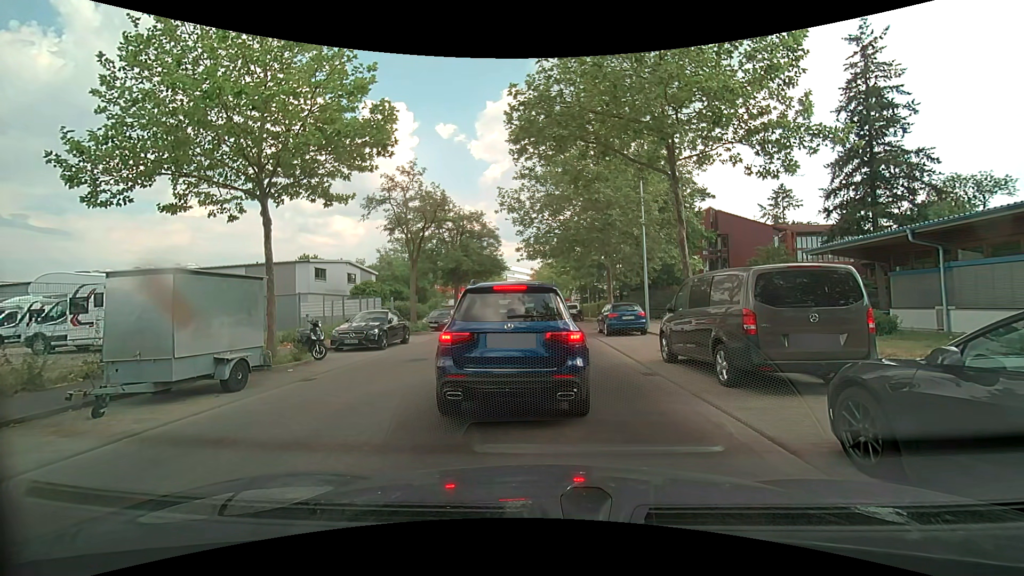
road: unclassified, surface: asphalt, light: Day
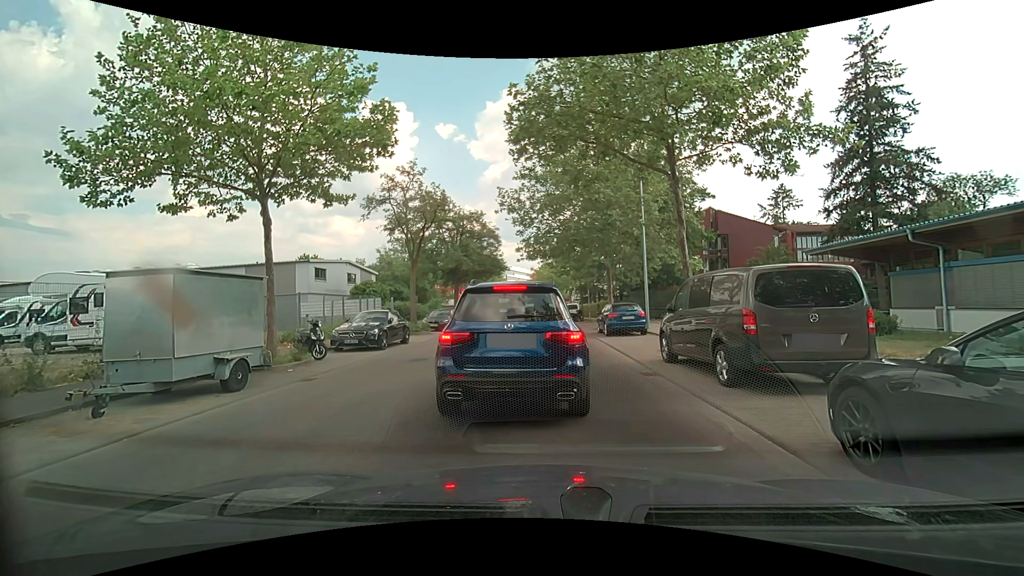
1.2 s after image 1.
(0.0, 0.0) m; 0°
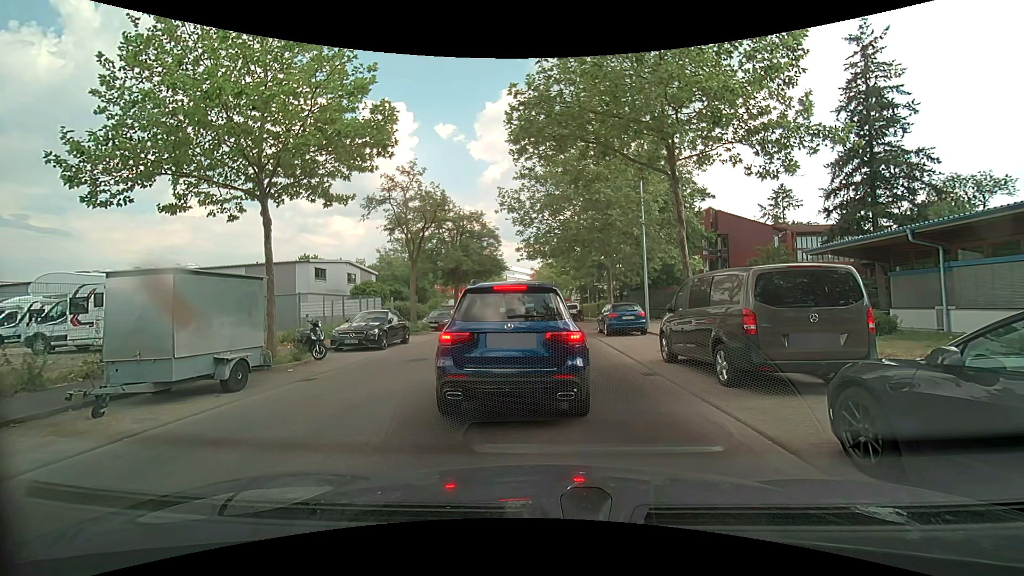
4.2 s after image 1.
(0.0, 0.0) m; 0°
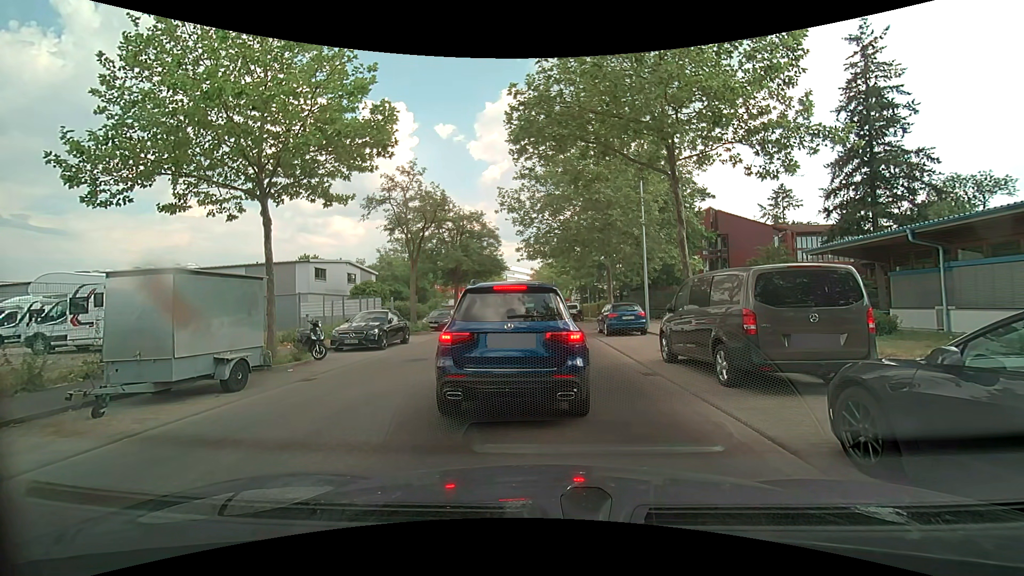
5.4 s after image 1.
(0.0, 0.0) m; 0°
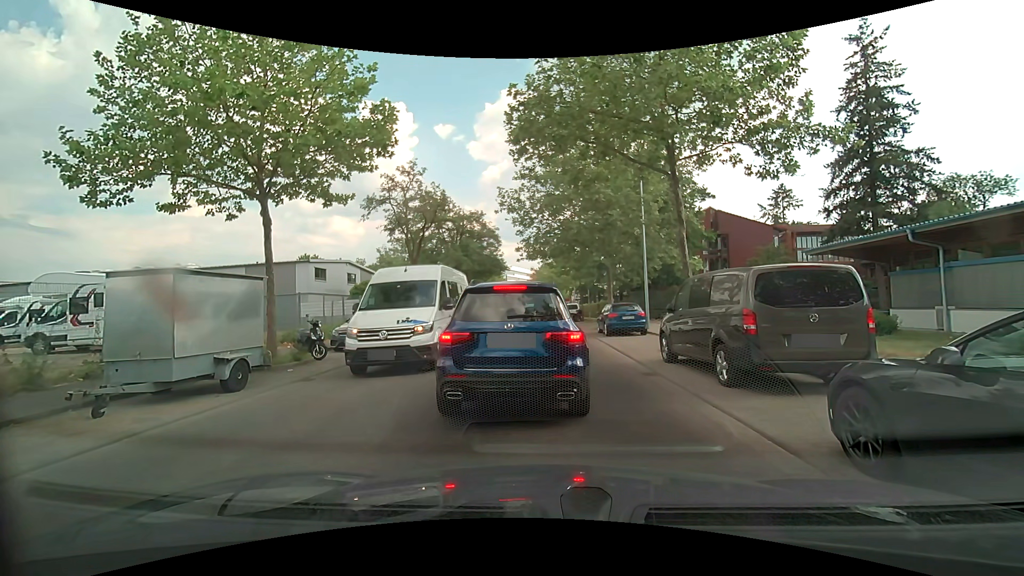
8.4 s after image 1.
(0.0, 0.0) m; 0°
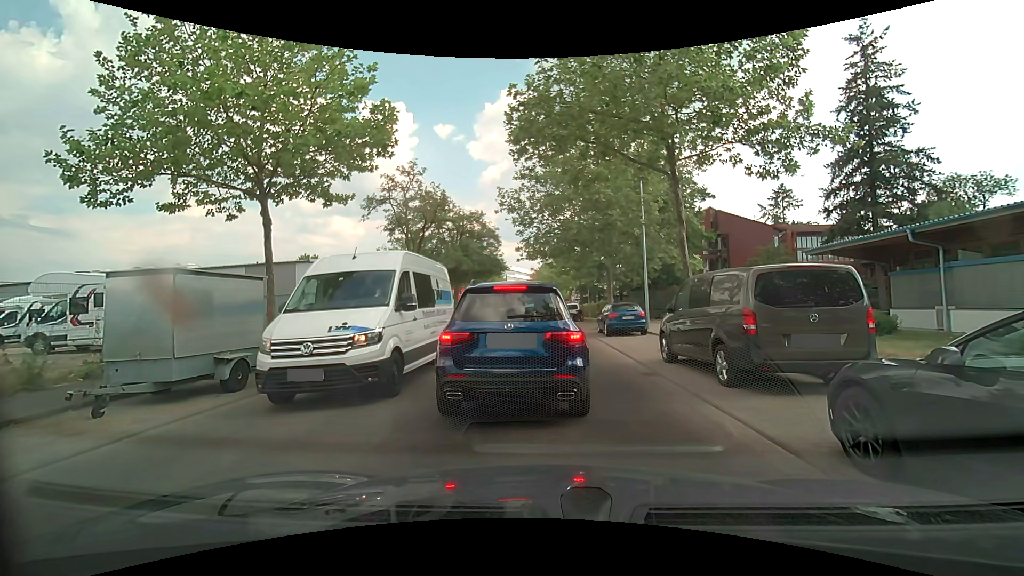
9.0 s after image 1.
(0.0, 0.0) m; 0°
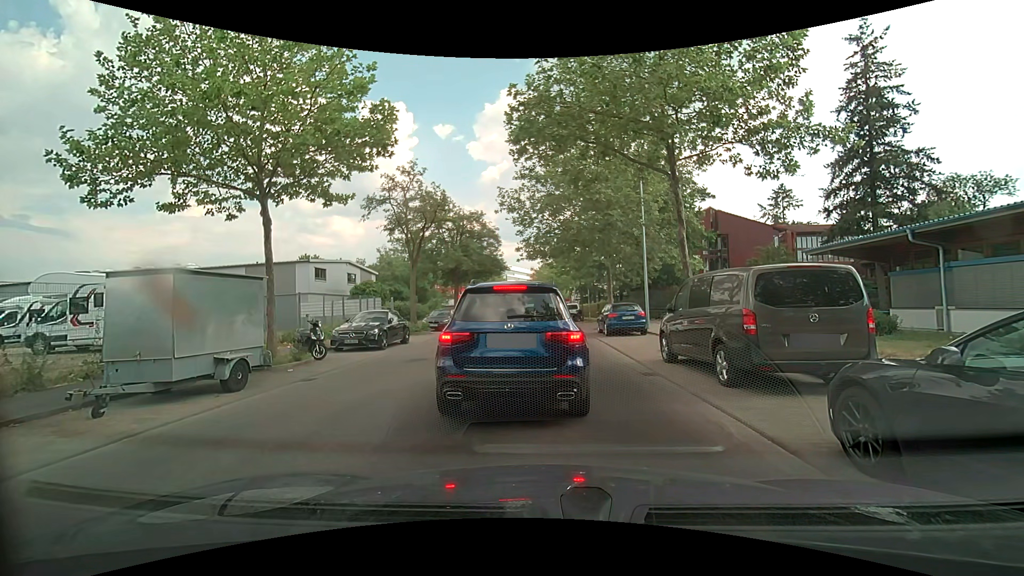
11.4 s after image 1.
(0.0, 0.0) m; 0°
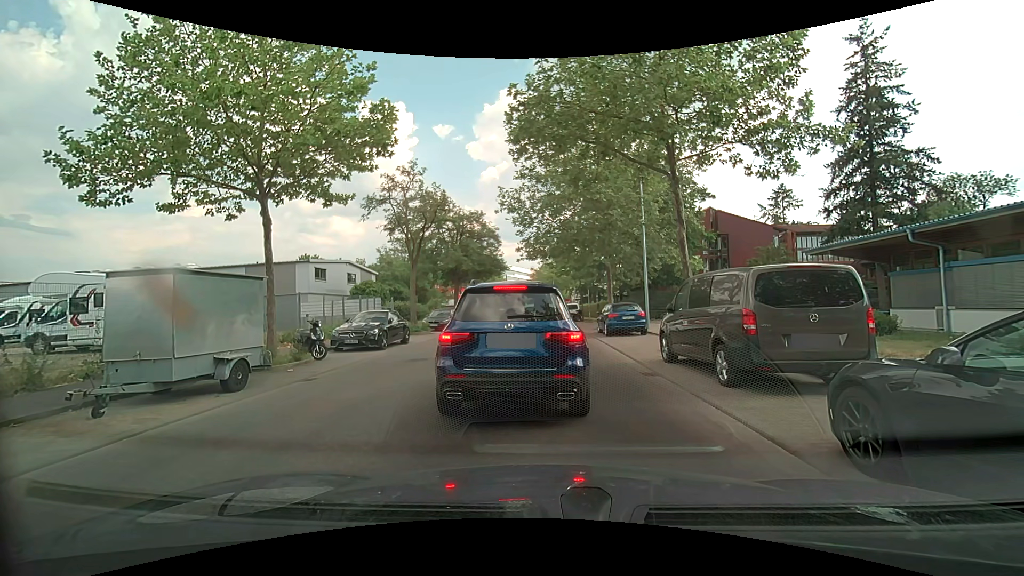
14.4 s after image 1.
(0.0, 0.0) m; 0°
